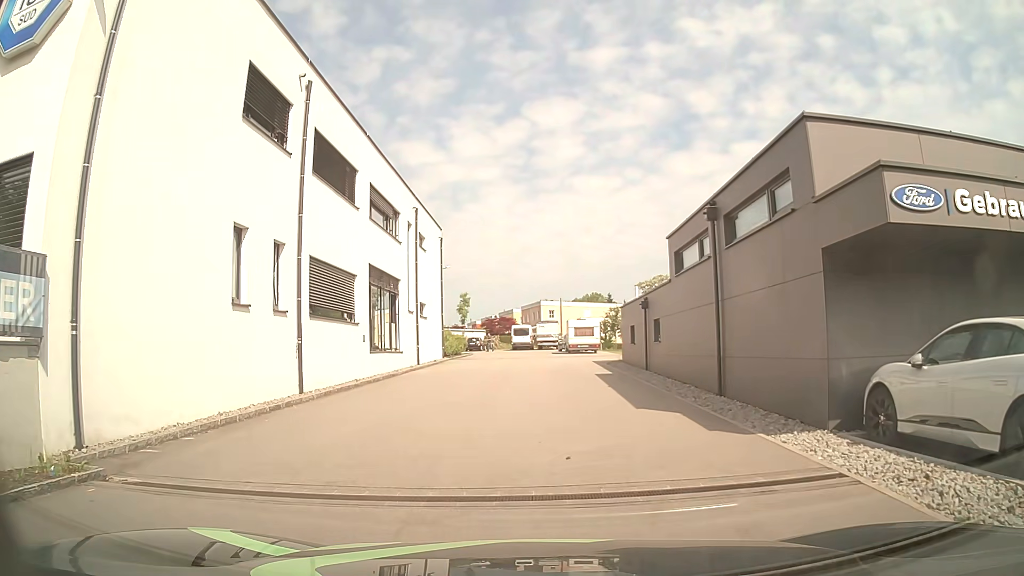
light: Day
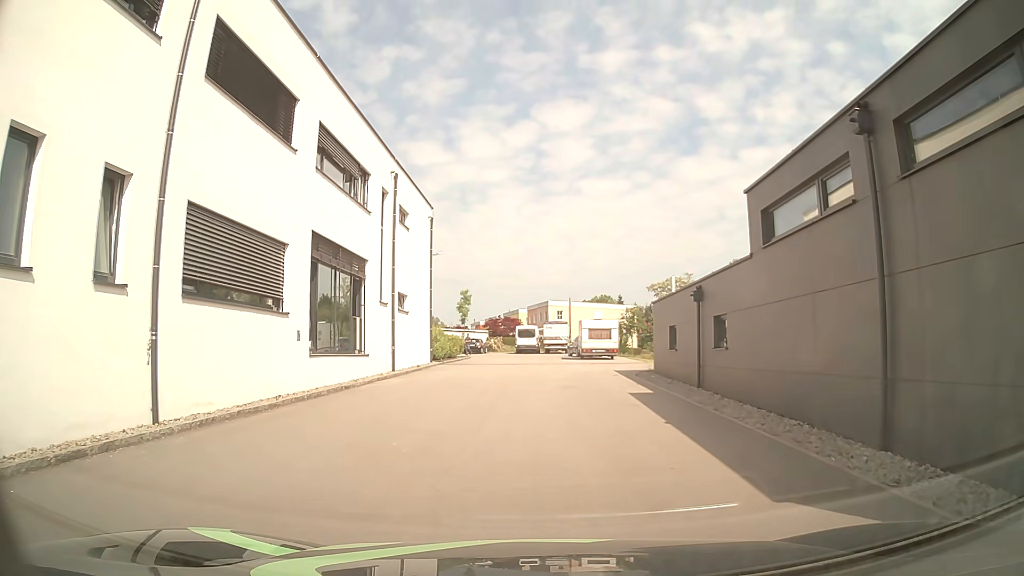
(-0.1, +7.0) m; -1°
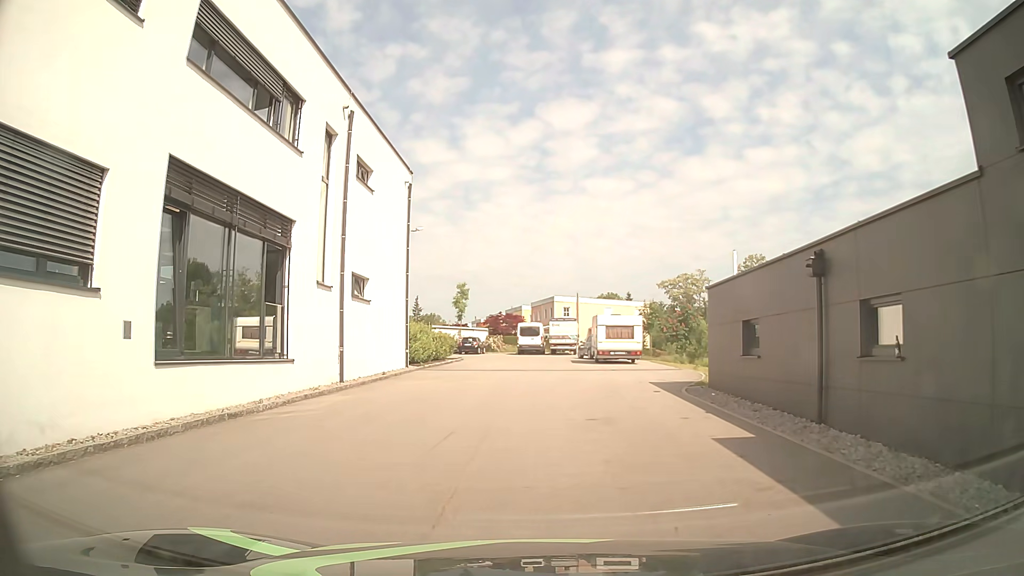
(0.0, +7.4) m; 0°
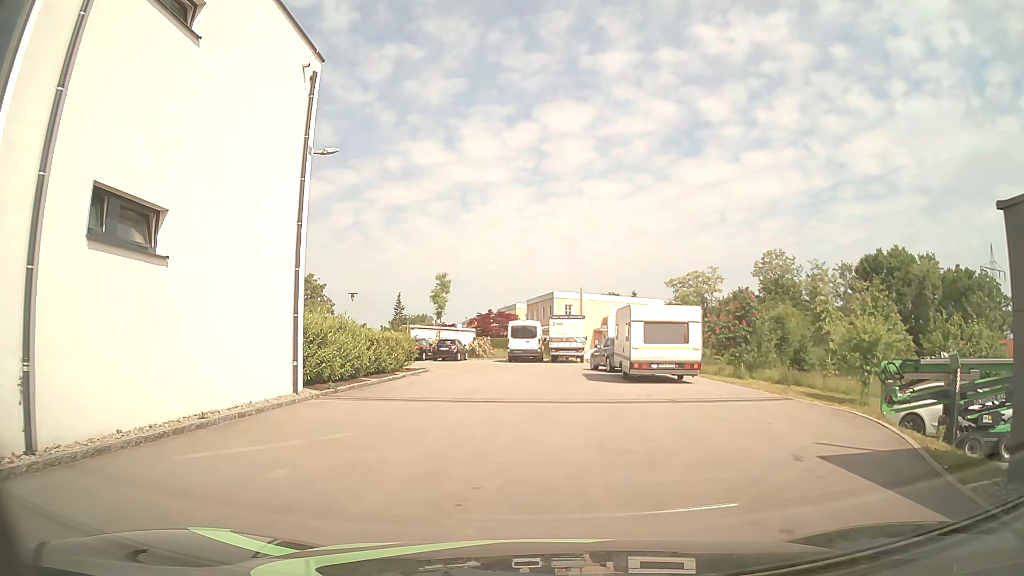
(+0.1, +12.1) m; +1°
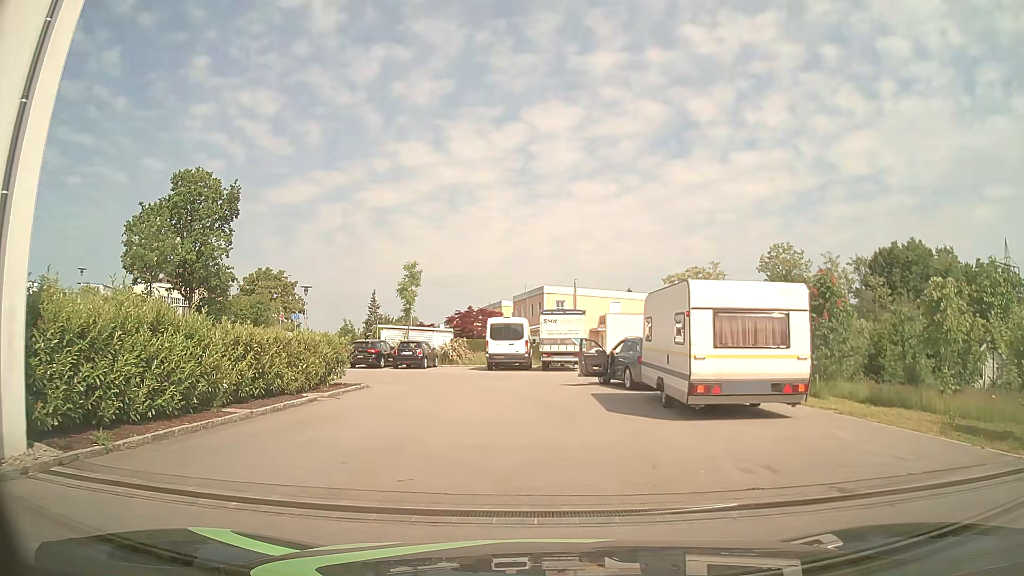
(-0.1, +8.9) m; 0°
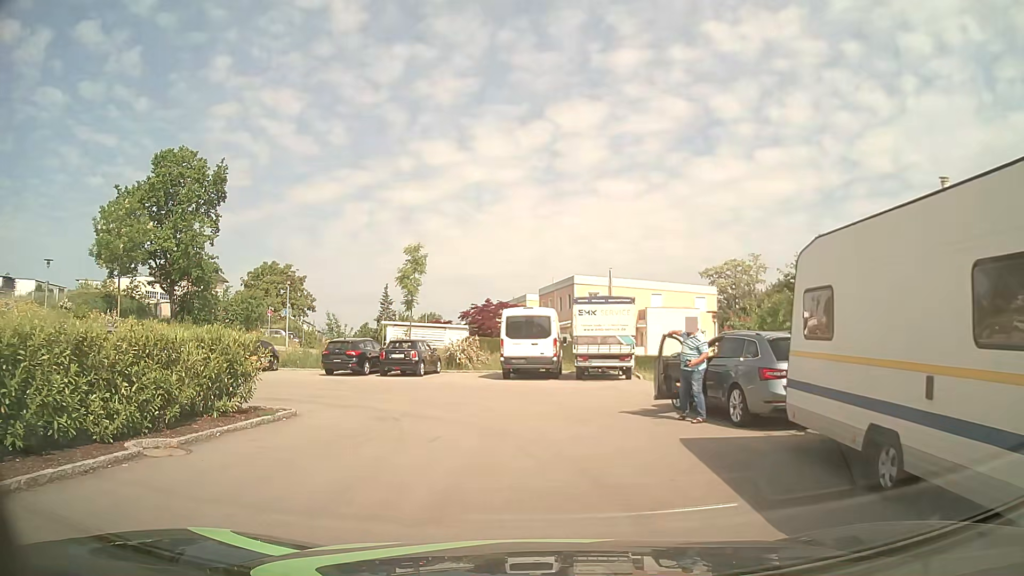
(0.0, +8.2) m; -2°
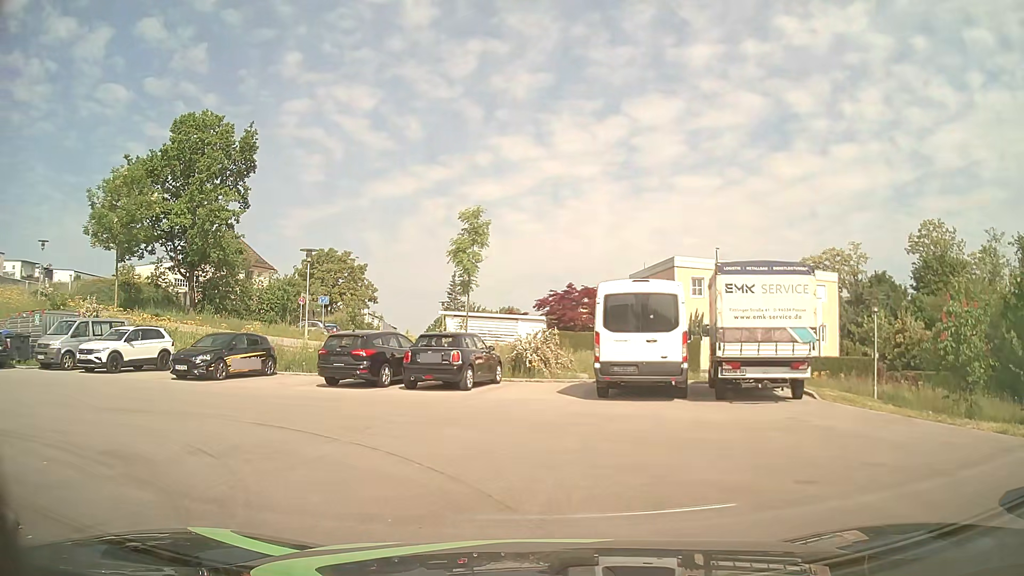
(-0.5, +9.4) m; -7°
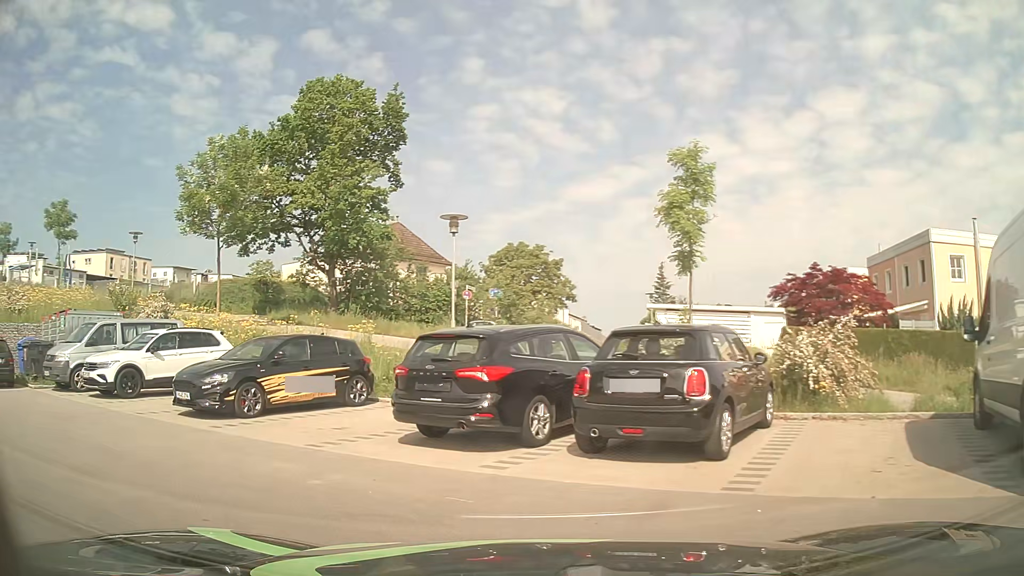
(-0.8, +9.5) m; -17°
